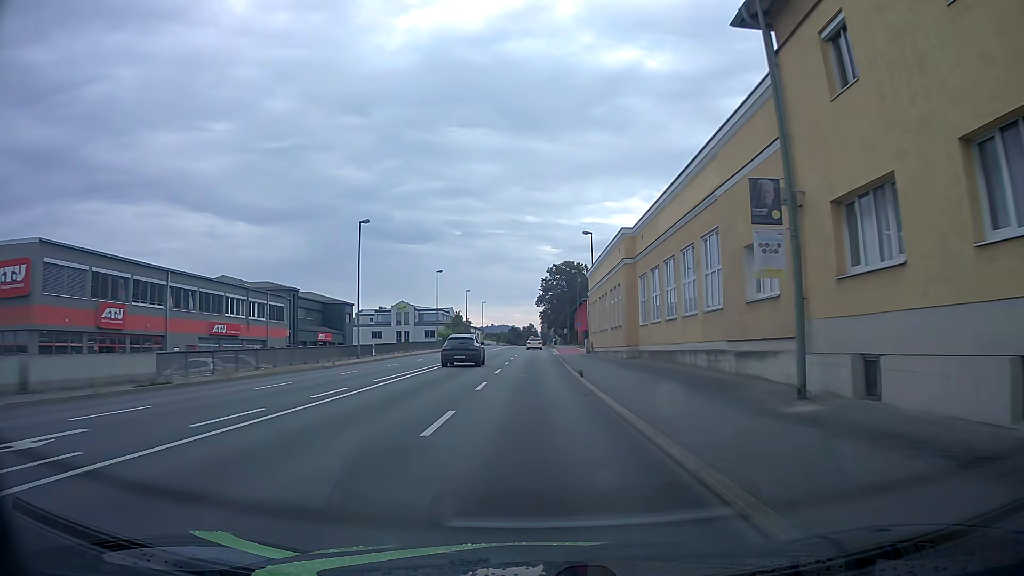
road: primary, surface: asphalt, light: Day
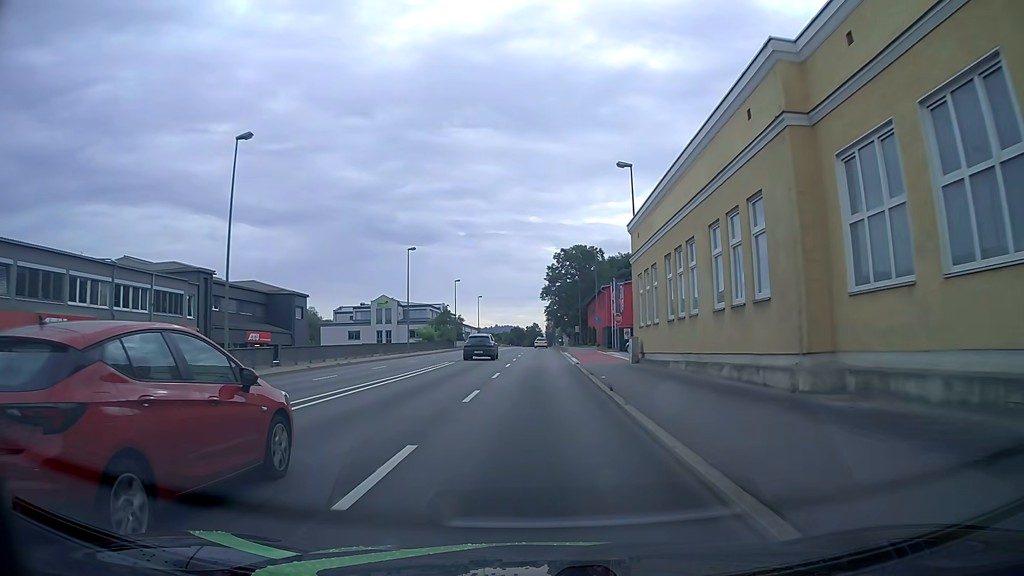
(-0.1, +22.7) m; 0°
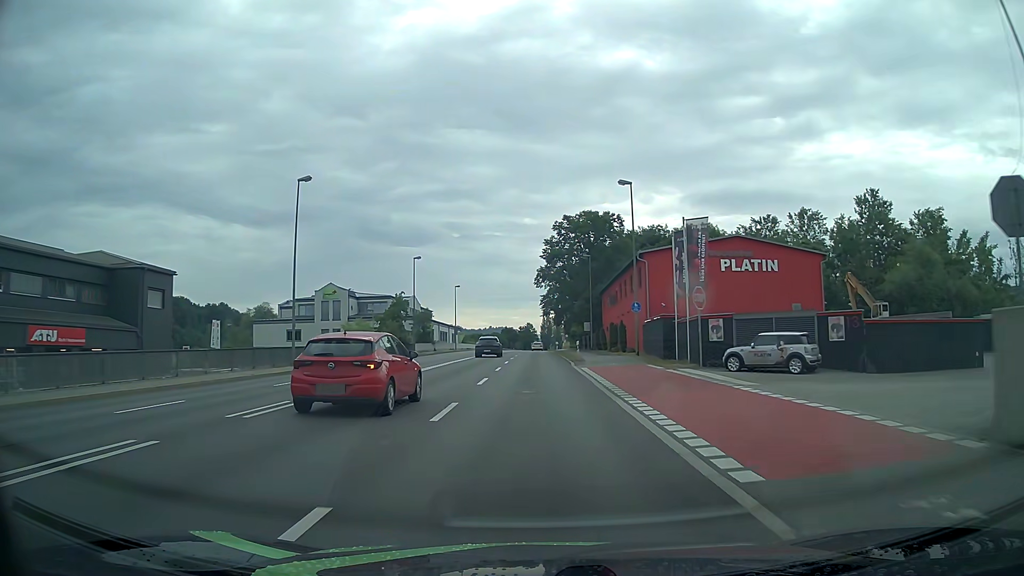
(+0.2, +30.4) m; +1°
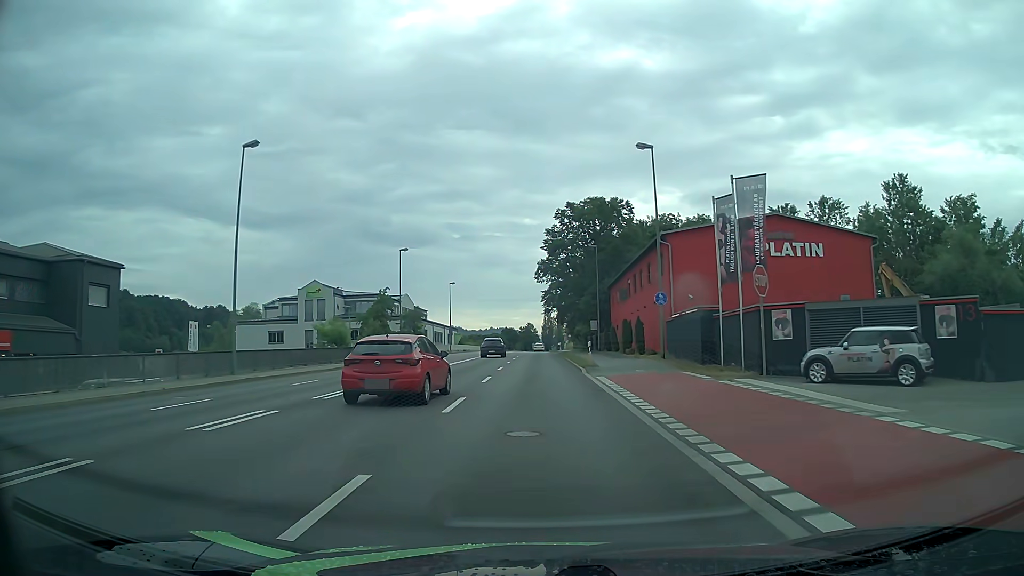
(-0.1, +7.6) m; 0°
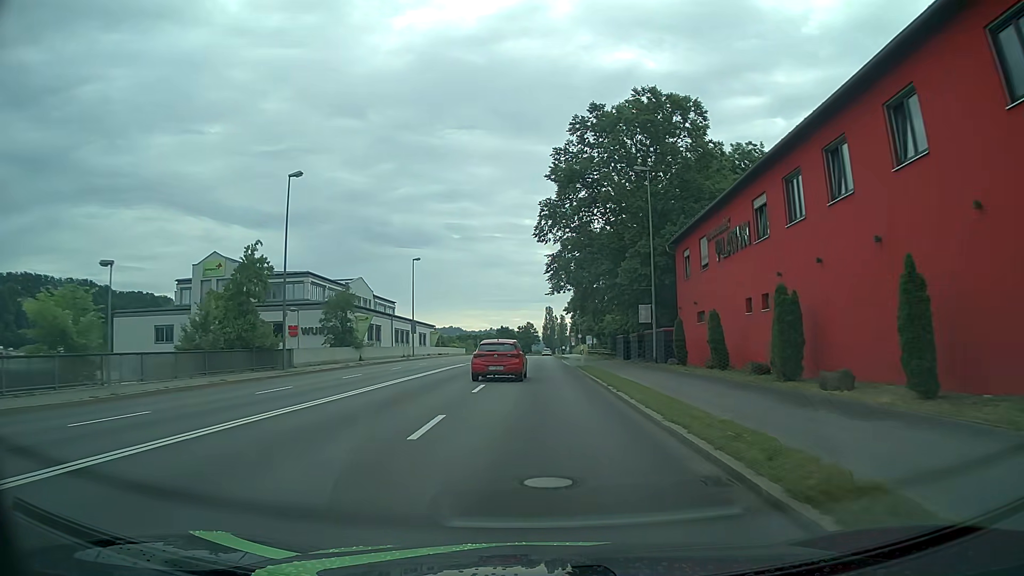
(-0.1, +30.4) m; 0°
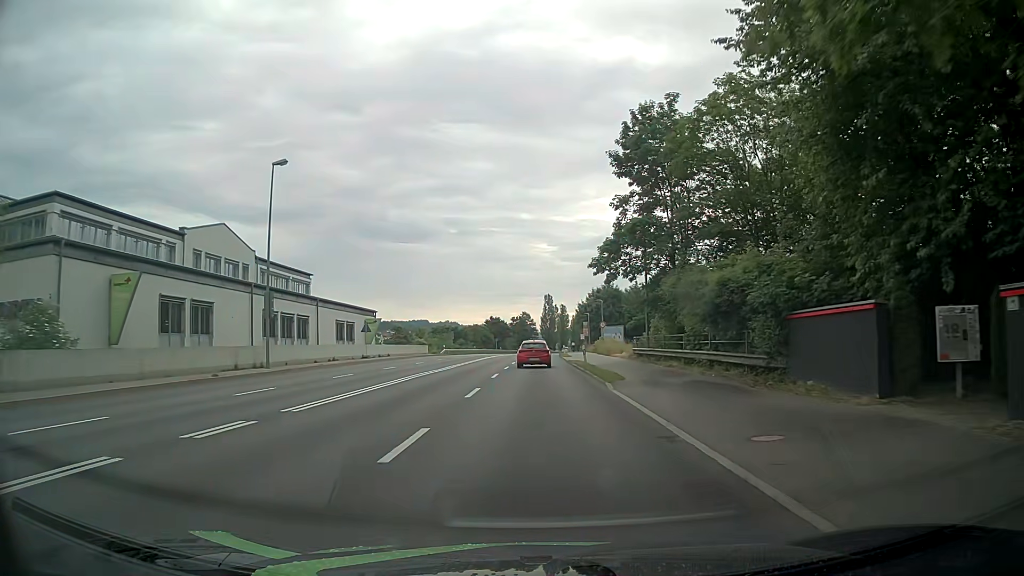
(-0.1, +38.1) m; 0°
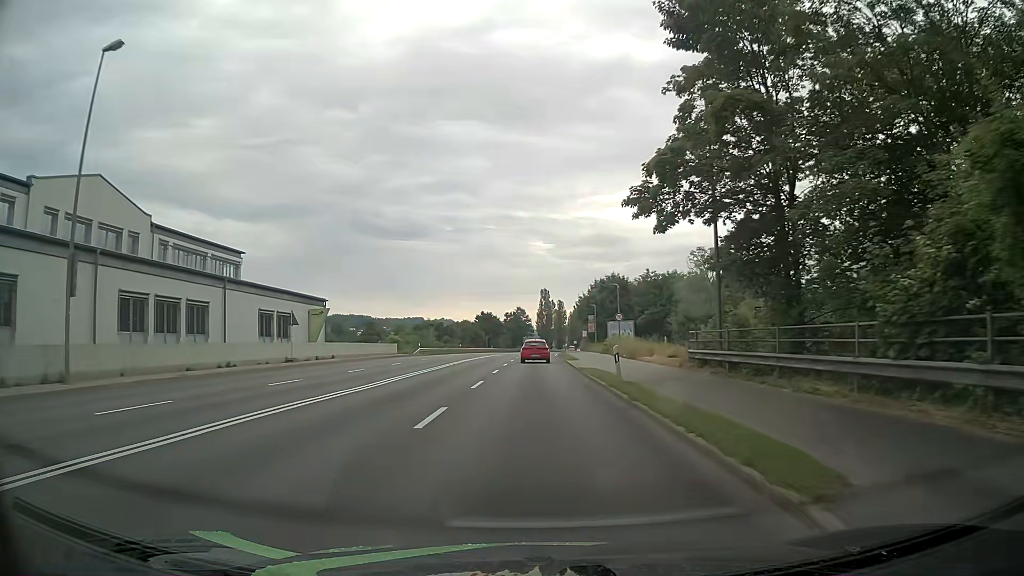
(+0.1, +15.3) m; +1°
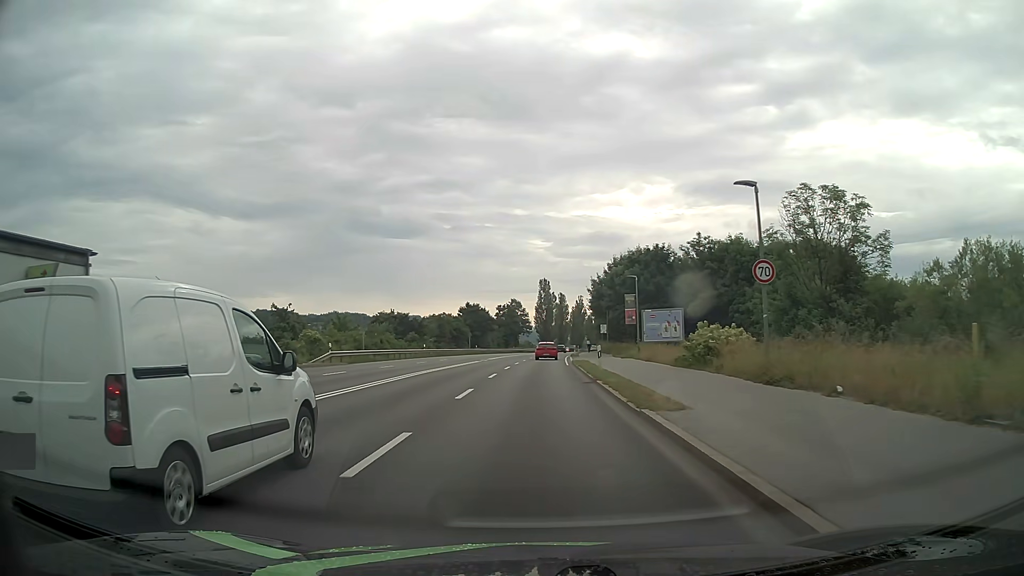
(-0.1, +30.7) m; 0°
(0, +10) (0, +20) (0, +30) (0, +40) (+1, +50) (+1, +60) (+2, +70) (+2, +80) (+3, +90) (+4, +100) m
